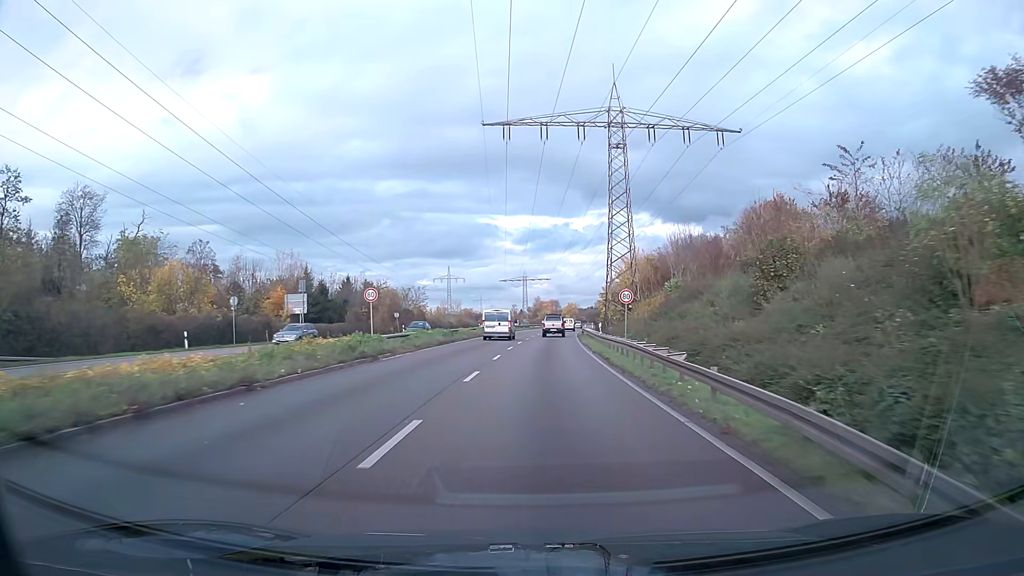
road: trunk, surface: asphalt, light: Day
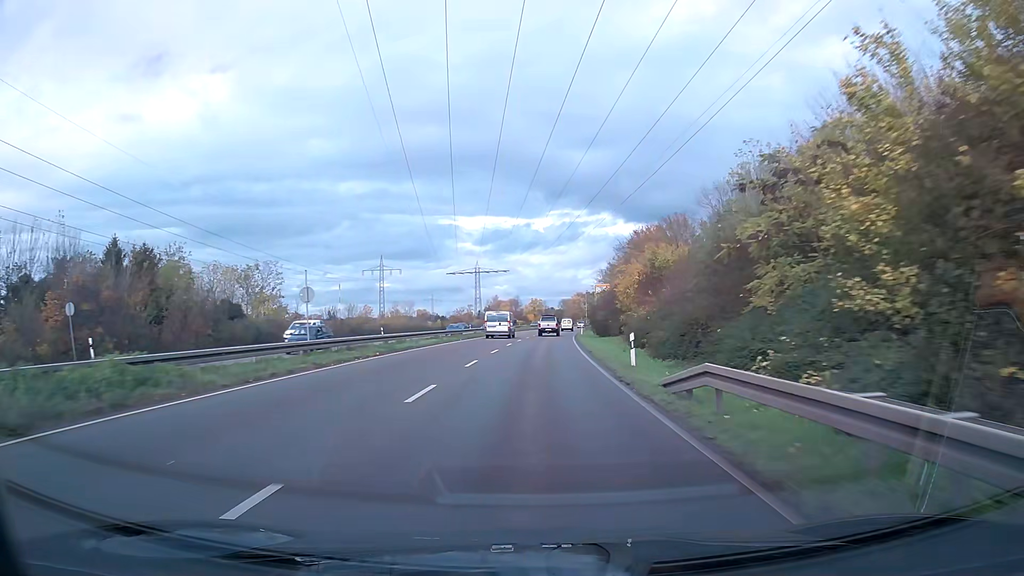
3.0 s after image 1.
(+1.9, +57.1) m; +3°
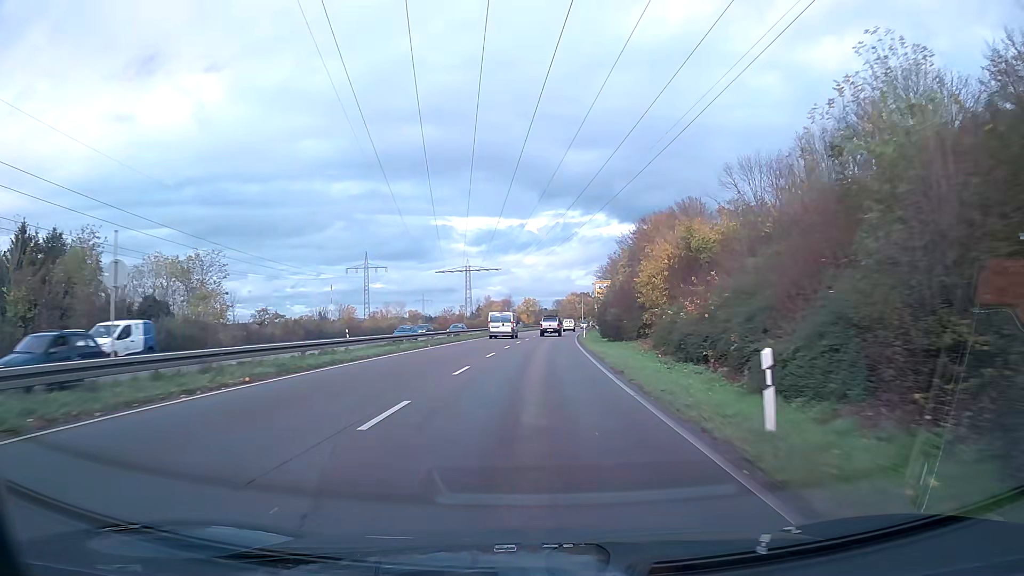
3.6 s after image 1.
(+0.1, +12.0) m; +1°
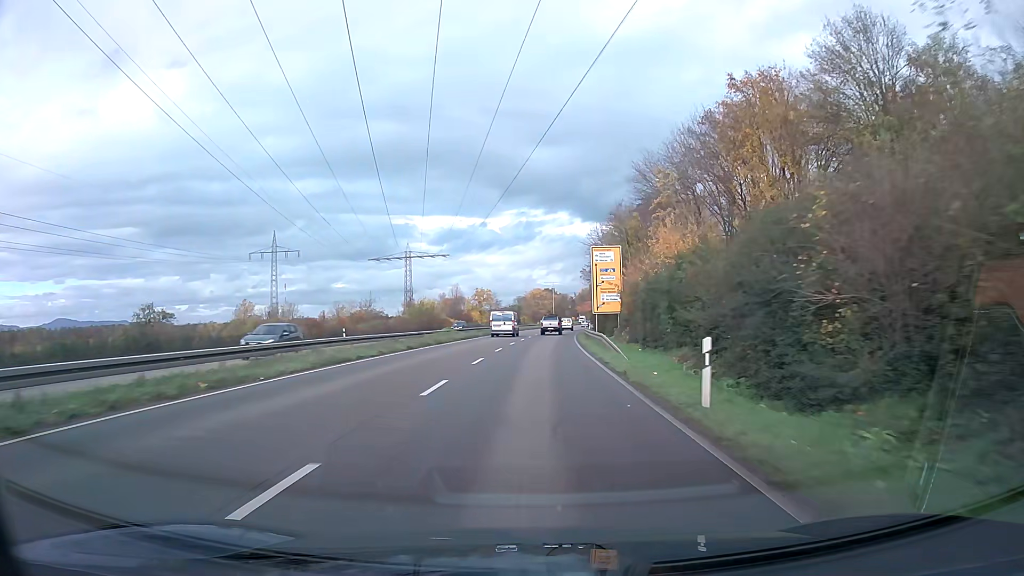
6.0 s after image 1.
(+1.4, +49.4) m; +3°
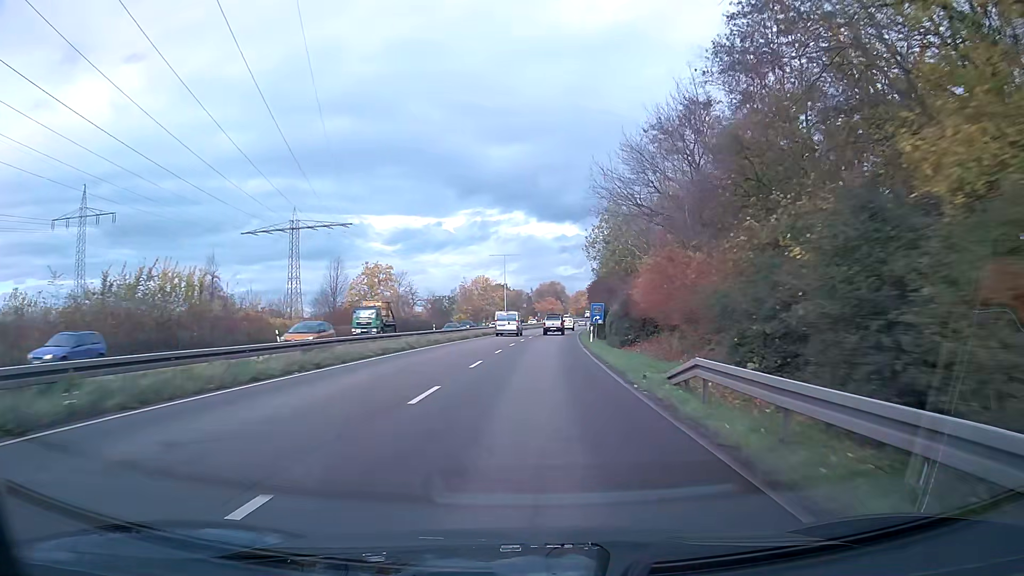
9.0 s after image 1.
(+2.2, +63.4) m; +4°
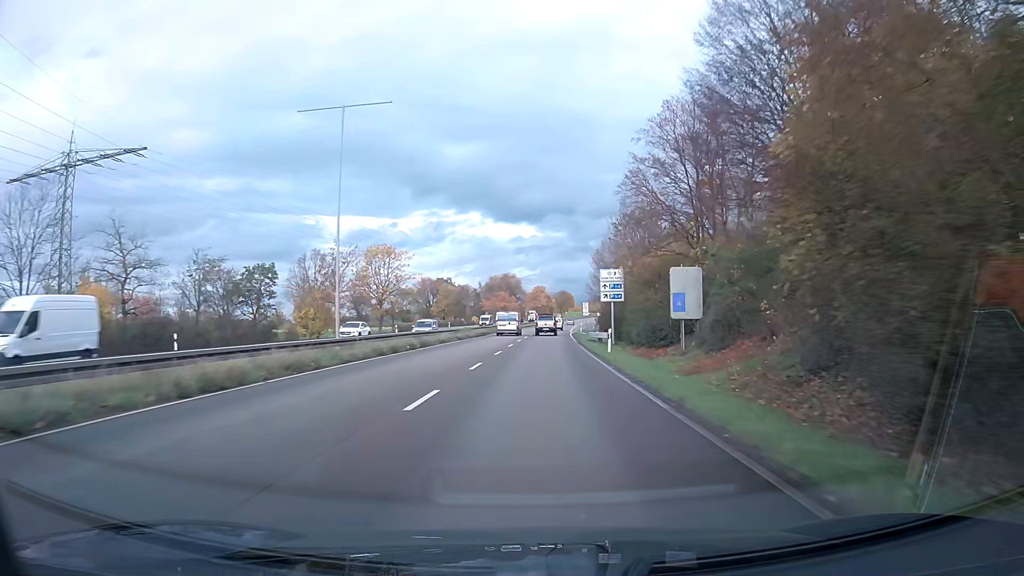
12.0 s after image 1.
(+2.2, +62.7) m; +4°
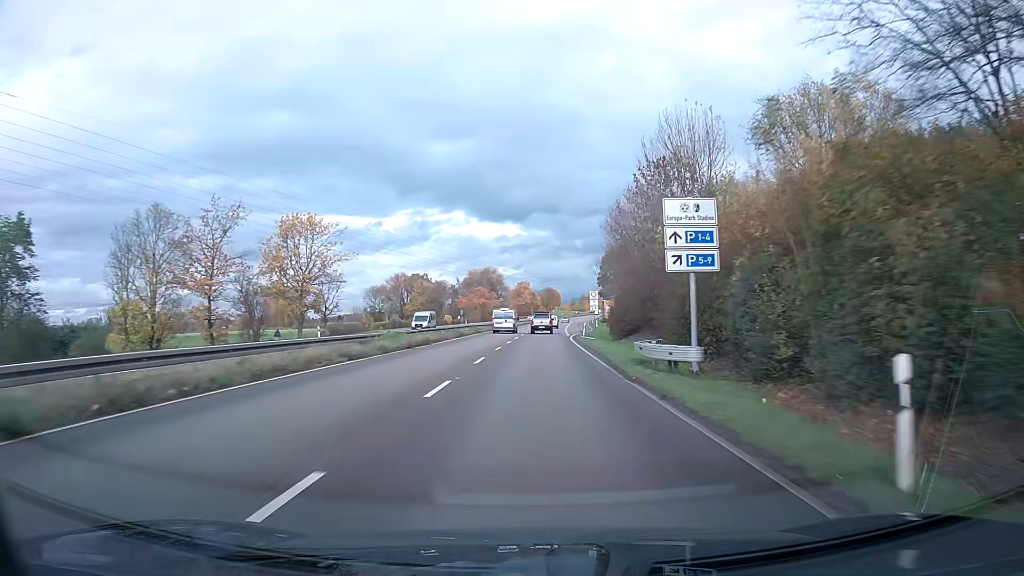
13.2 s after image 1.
(+0.3, +25.0) m; +1°
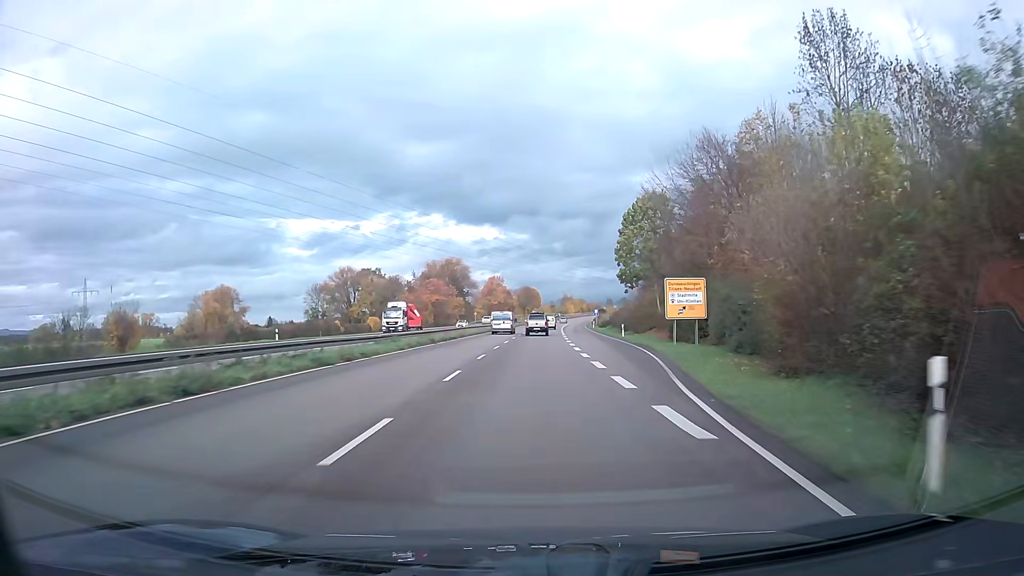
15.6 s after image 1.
(+0.9, +50.0) m; +2°
